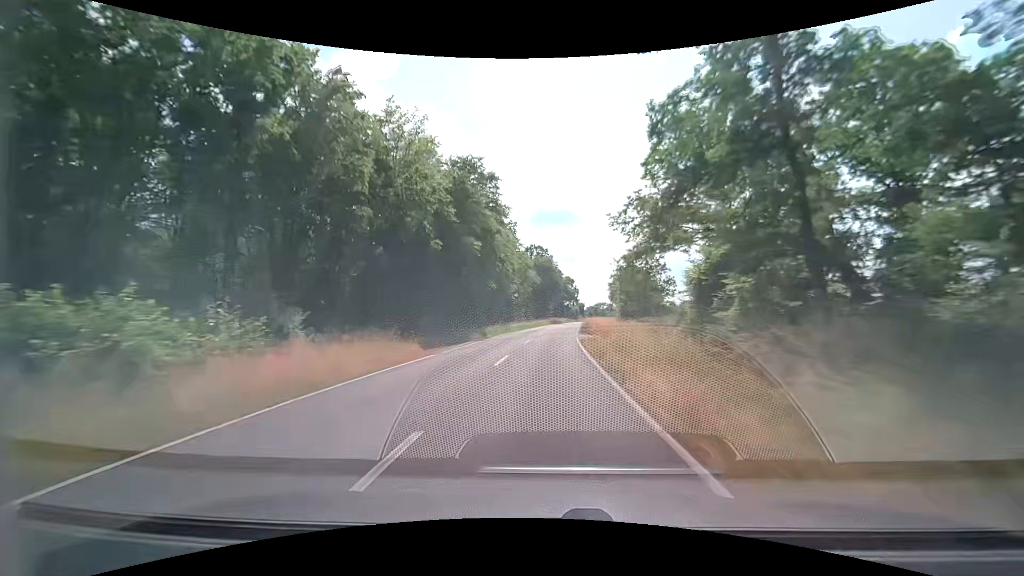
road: secondary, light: Day
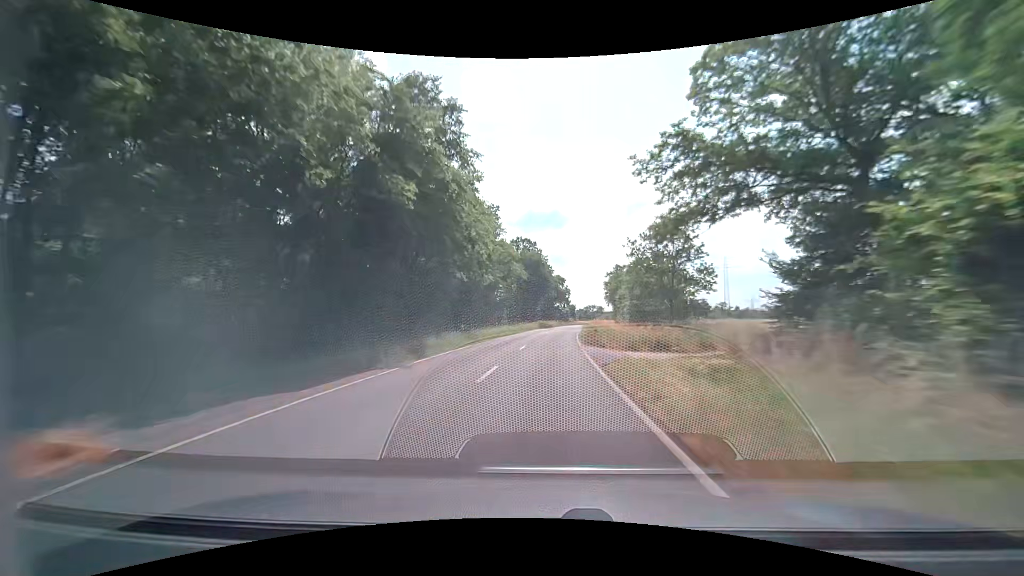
(+0.1, +15.3) m; +1°
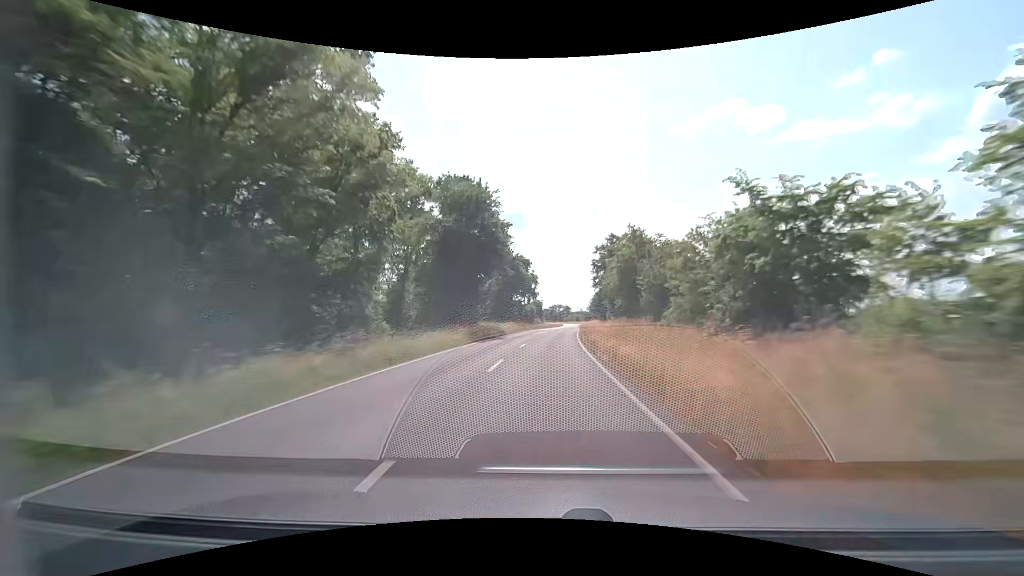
(+1.8, +45.8) m; +4°
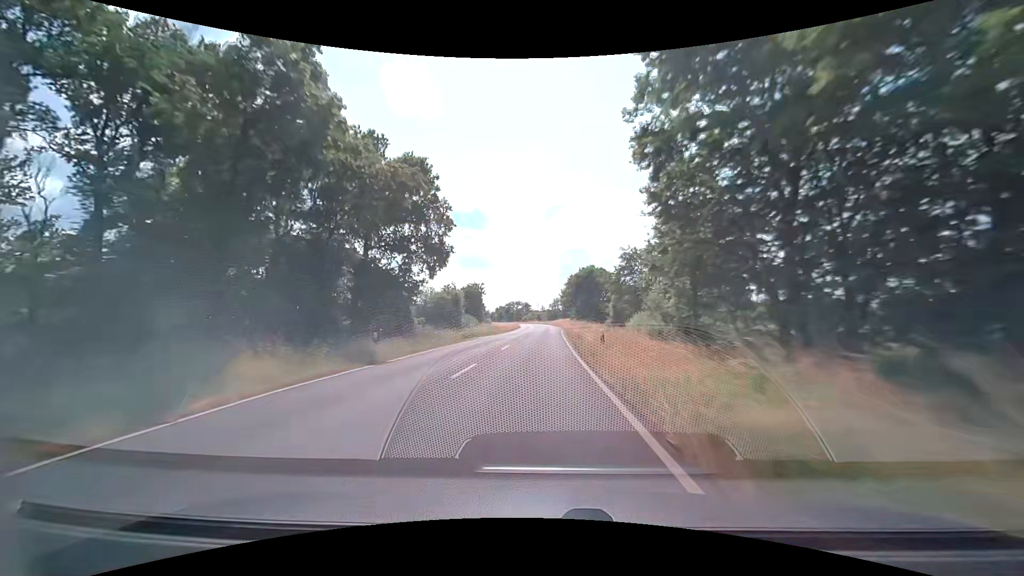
(+3.2, +61.1) m; +5°
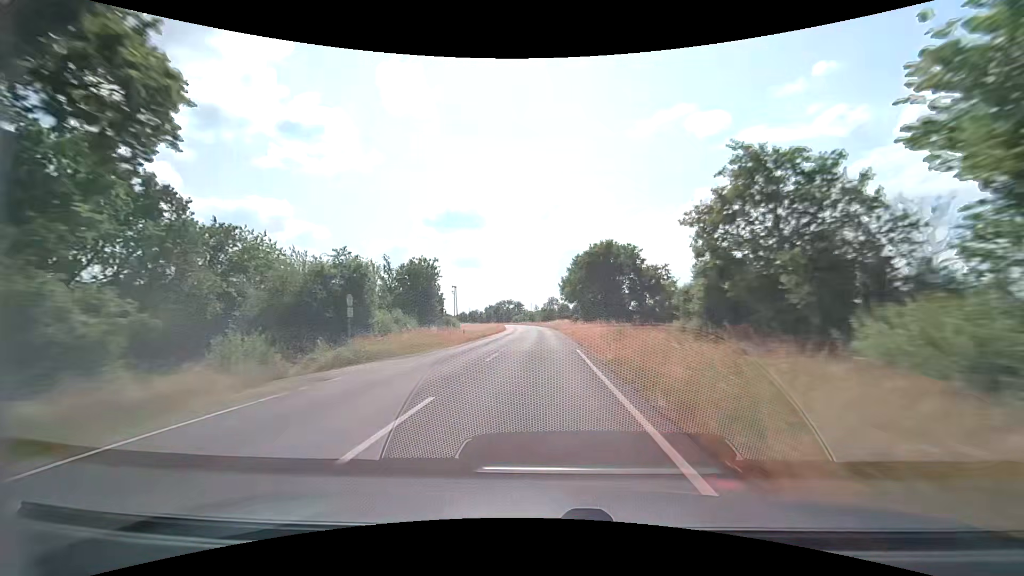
(+0.2, +30.7) m; +1°
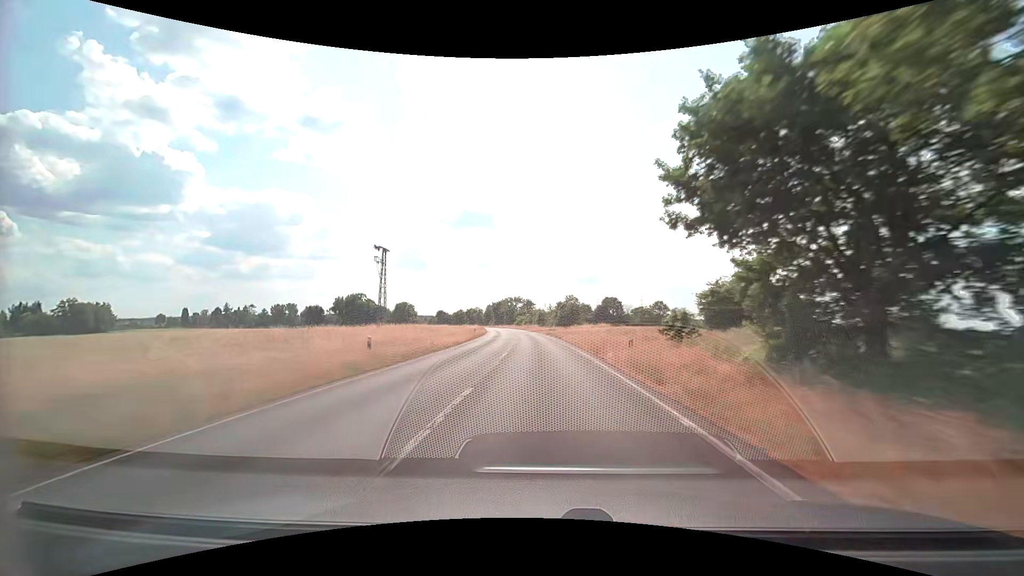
(-0.8, +61.3) m; -2°
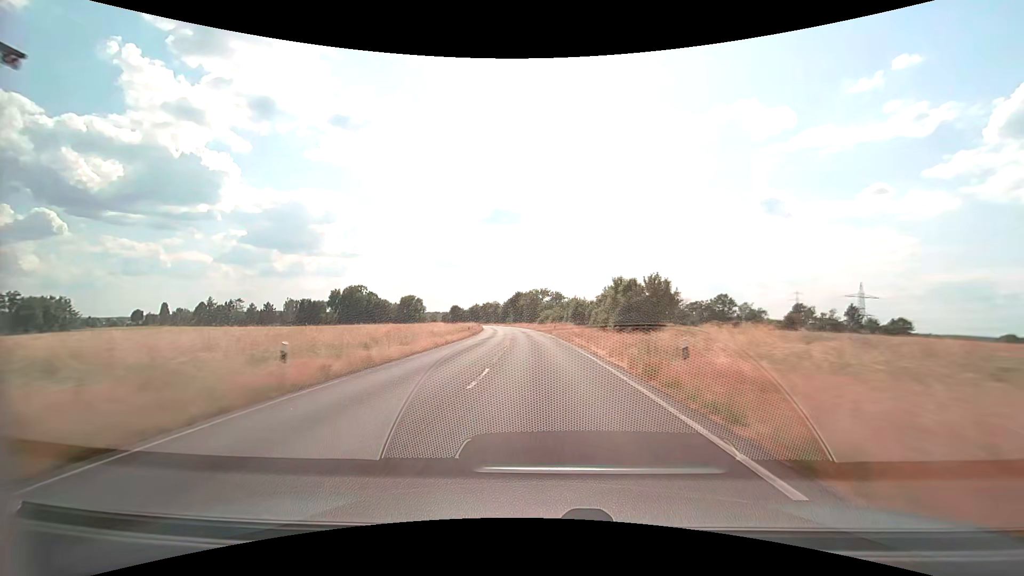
(-0.9, +46.0) m; -3°
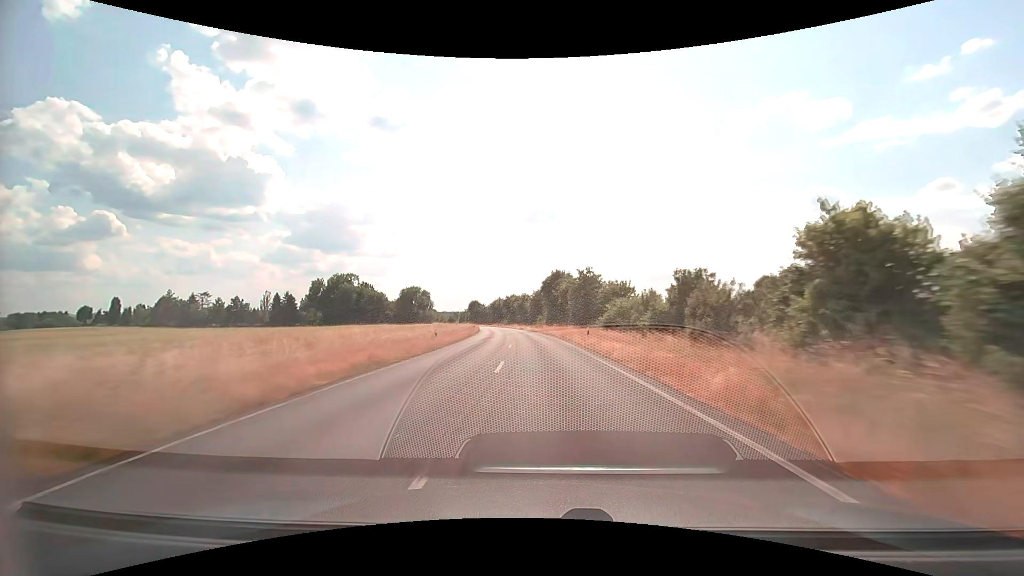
(-3.2, +61.2) m; -4°
